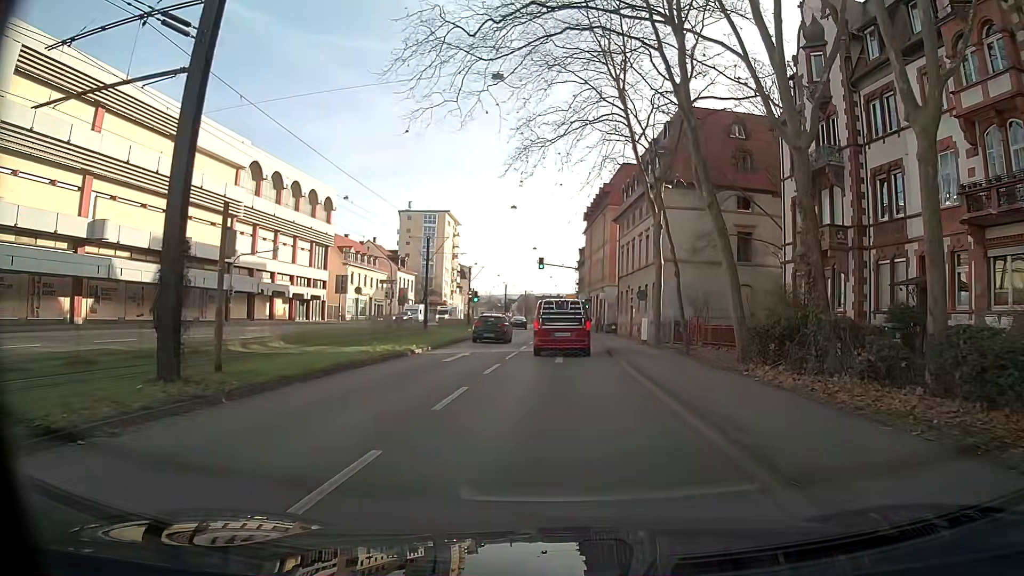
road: primary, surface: asphalt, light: Day
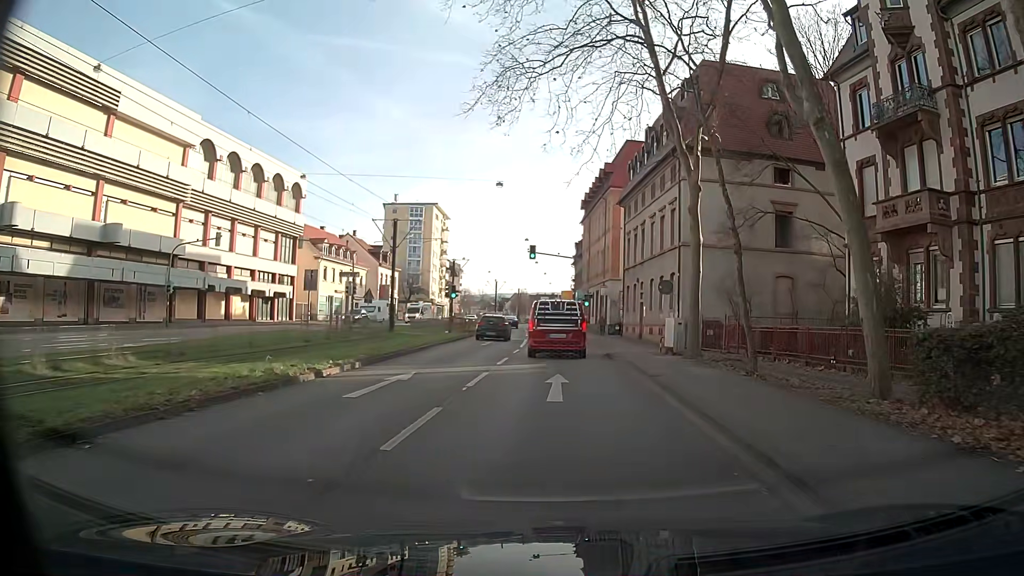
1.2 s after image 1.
(+0.1, +9.0) m; +2°
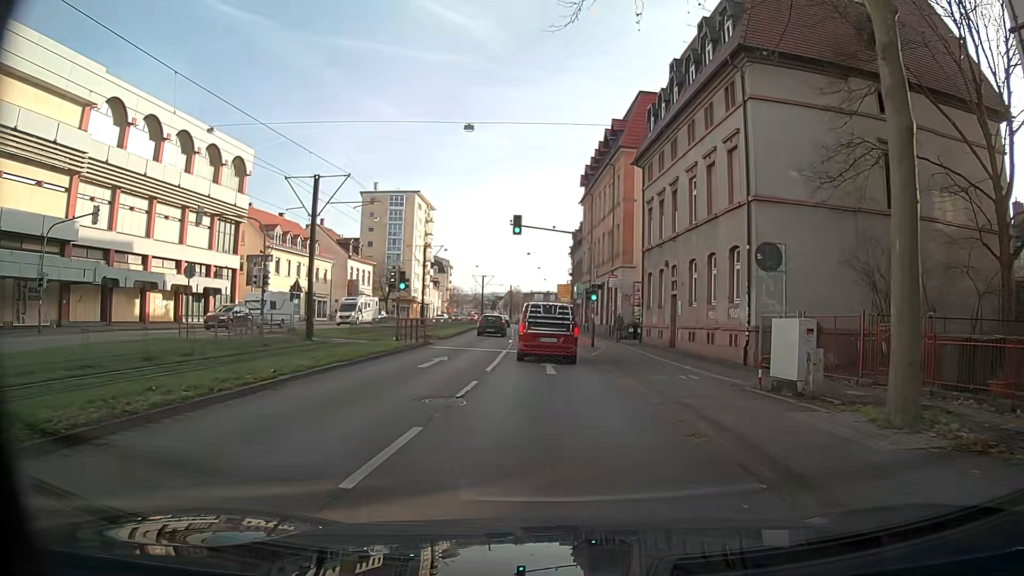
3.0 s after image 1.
(0.0, +13.5) m; 0°
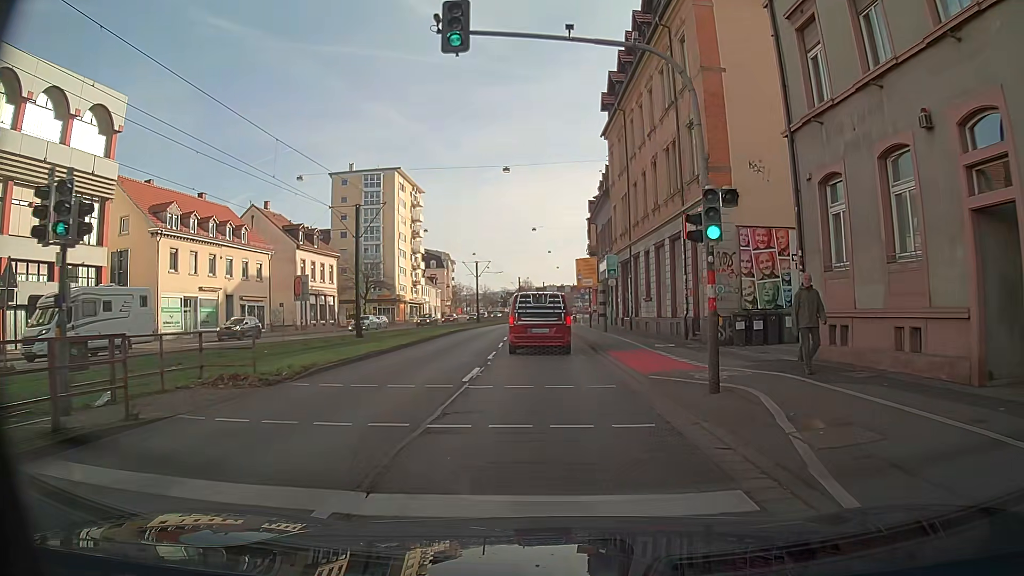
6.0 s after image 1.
(-0.2, +22.8) m; -1°
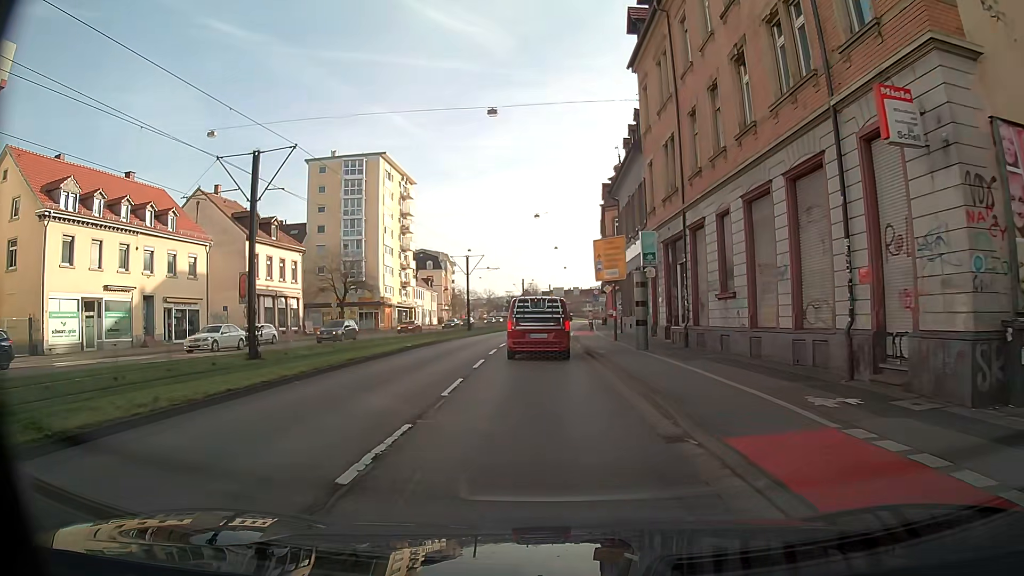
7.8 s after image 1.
(-0.1, +13.5) m; -1°
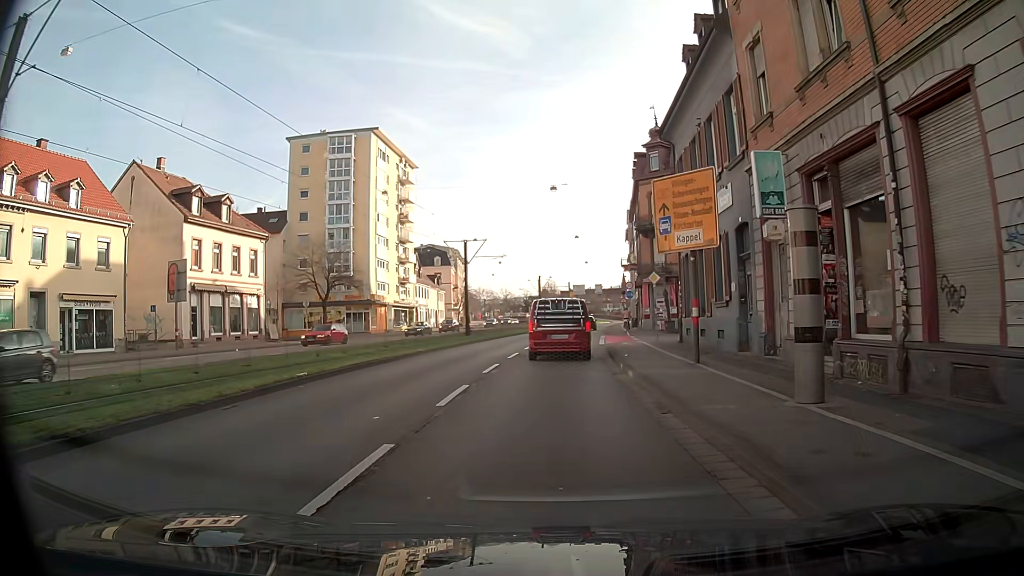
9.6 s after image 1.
(-0.2, +13.4) m; -1°
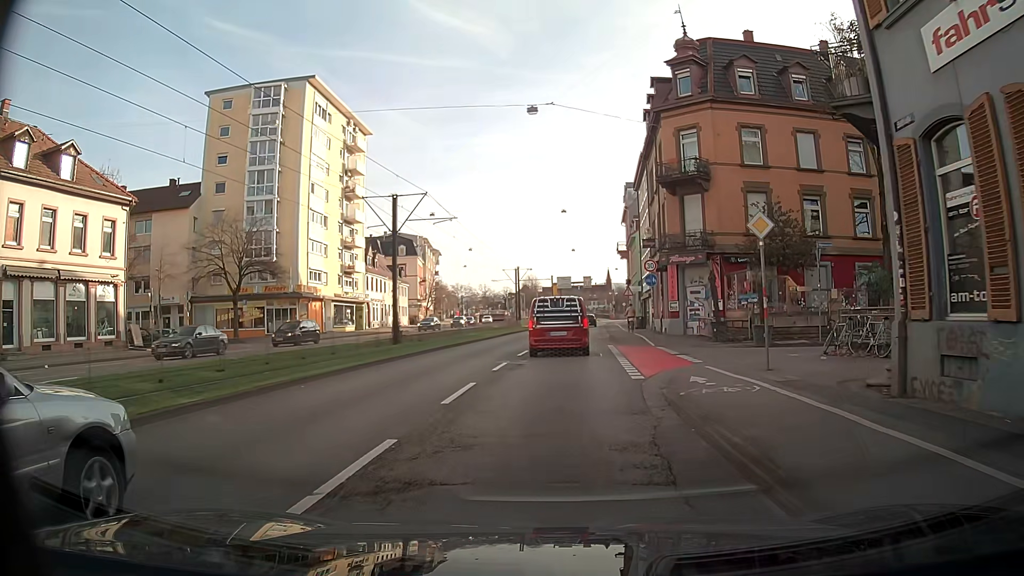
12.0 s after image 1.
(+0.2, +17.9) m; +2°
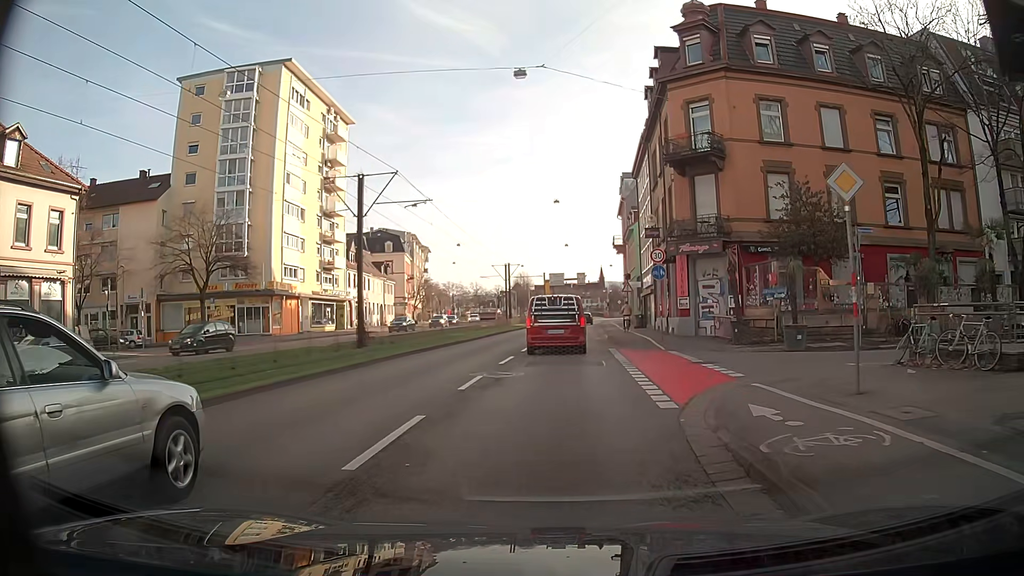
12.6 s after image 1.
(0.0, +4.5) m; +1°
